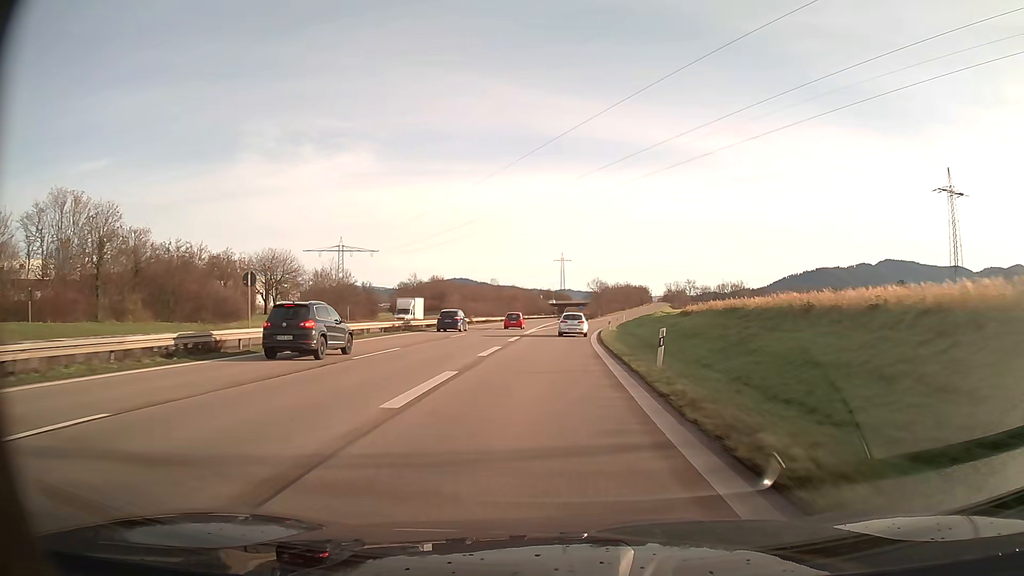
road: trunk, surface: asphalt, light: Day
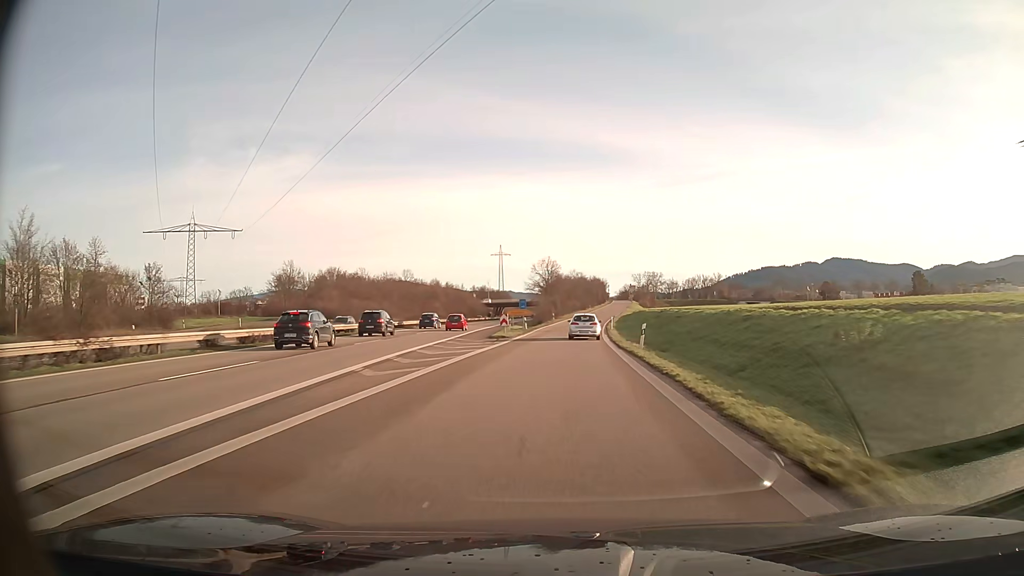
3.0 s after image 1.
(+2.3, +60.6) m; +5°
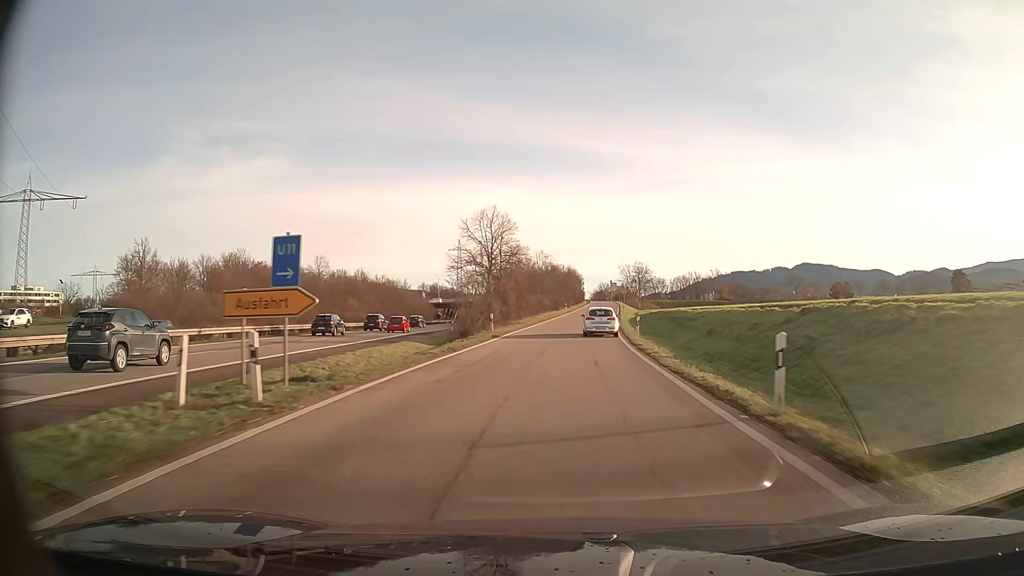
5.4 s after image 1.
(+1.1, +47.7) m; +3°
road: trunk_link
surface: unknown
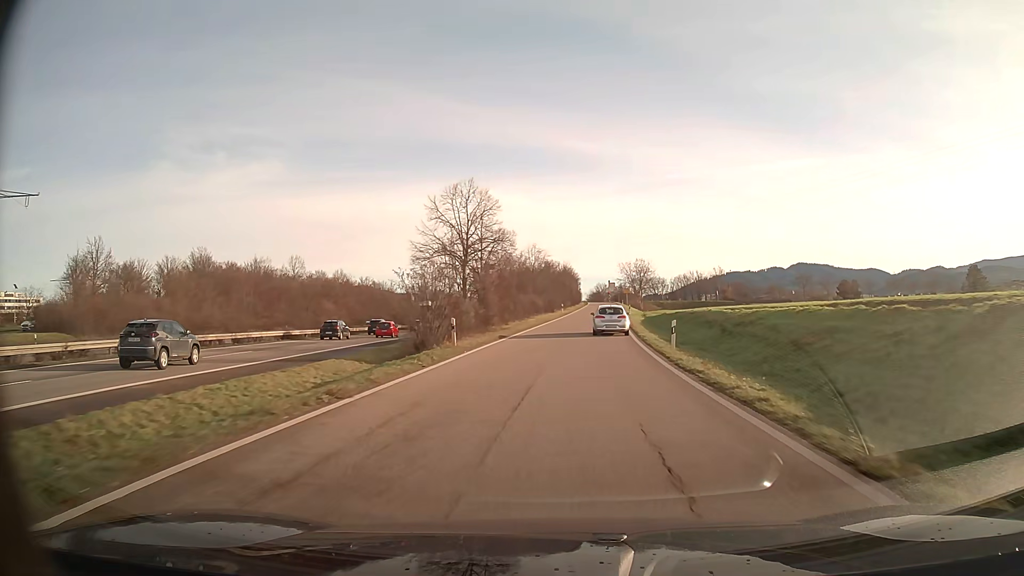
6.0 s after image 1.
(+0.1, +11.5) m; +1°
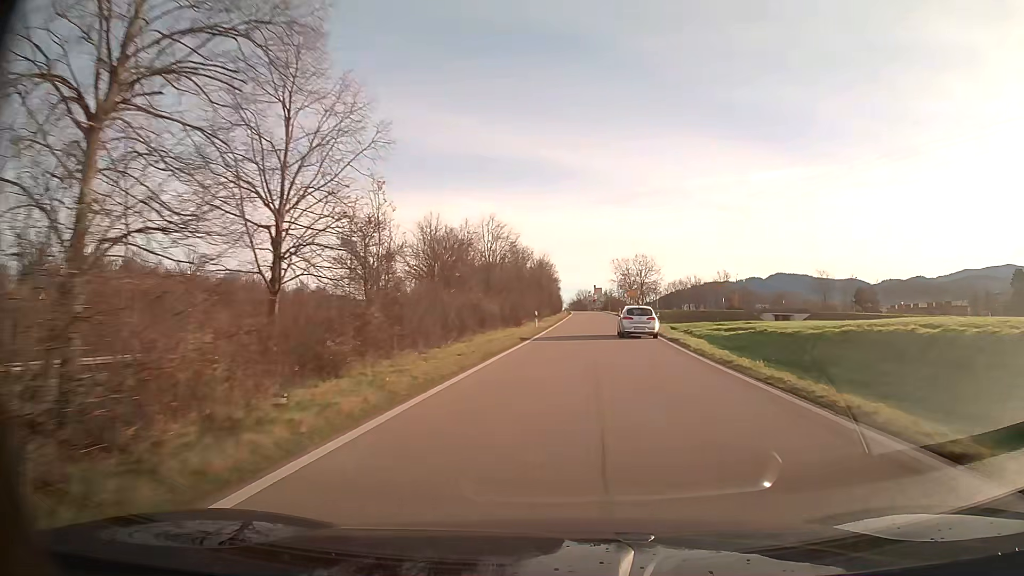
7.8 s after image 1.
(+0.6, +32.6) m; +2°
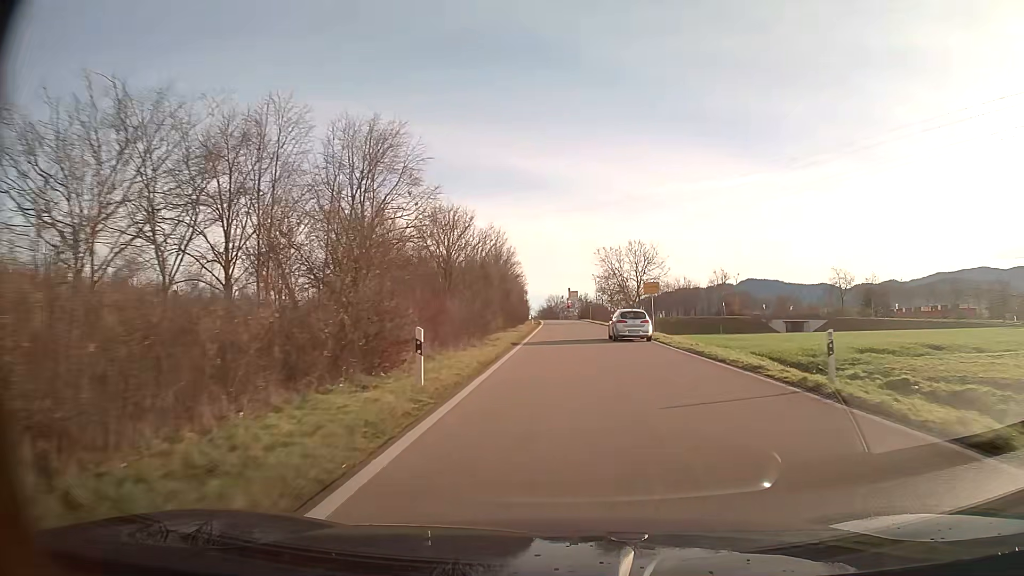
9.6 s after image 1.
(+0.6, +28.3) m; +2°
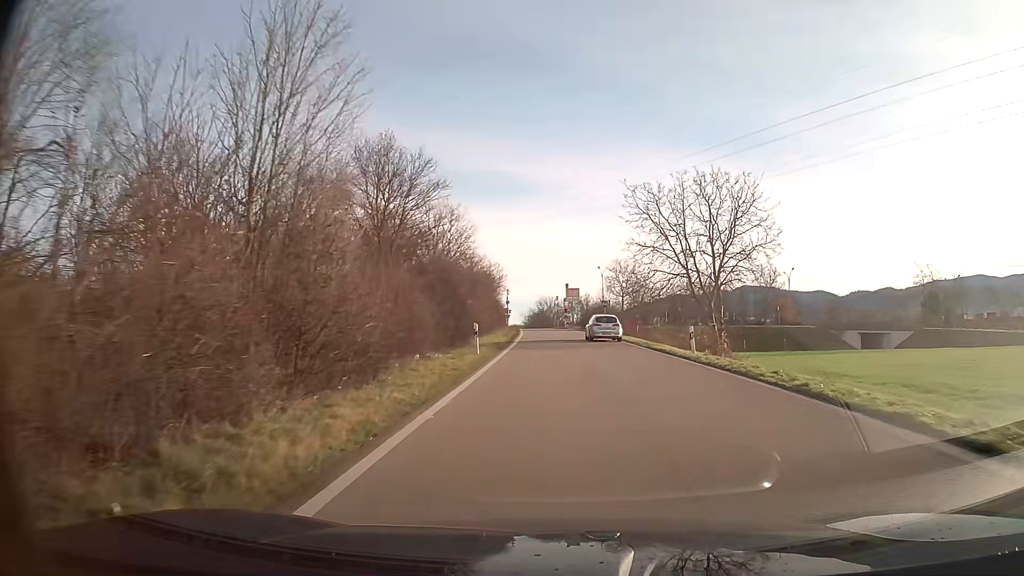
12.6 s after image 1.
(+0.3, +38.8) m; 0°
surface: asphalt
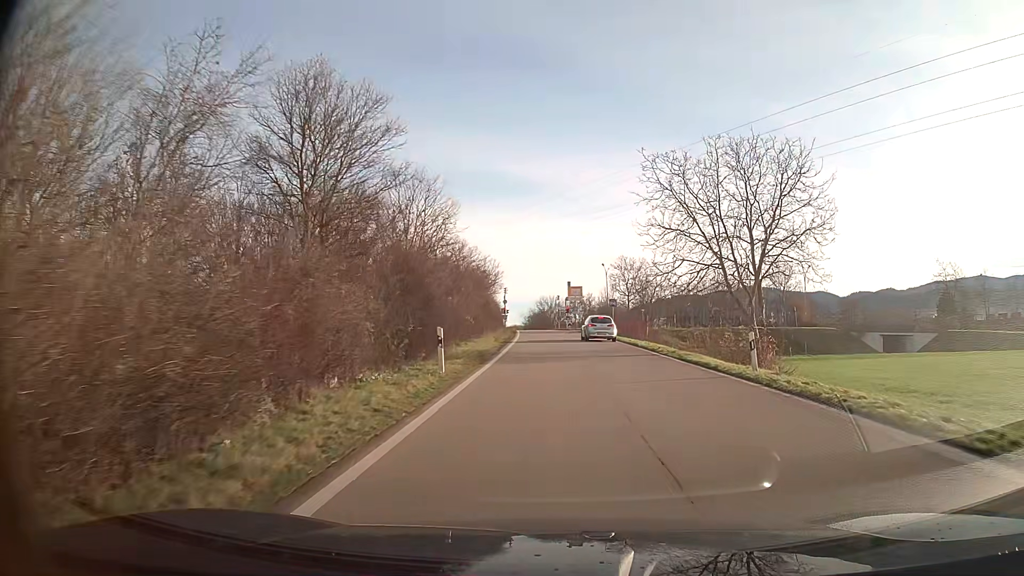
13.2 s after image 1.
(0.0, +7.2) m; 0°
